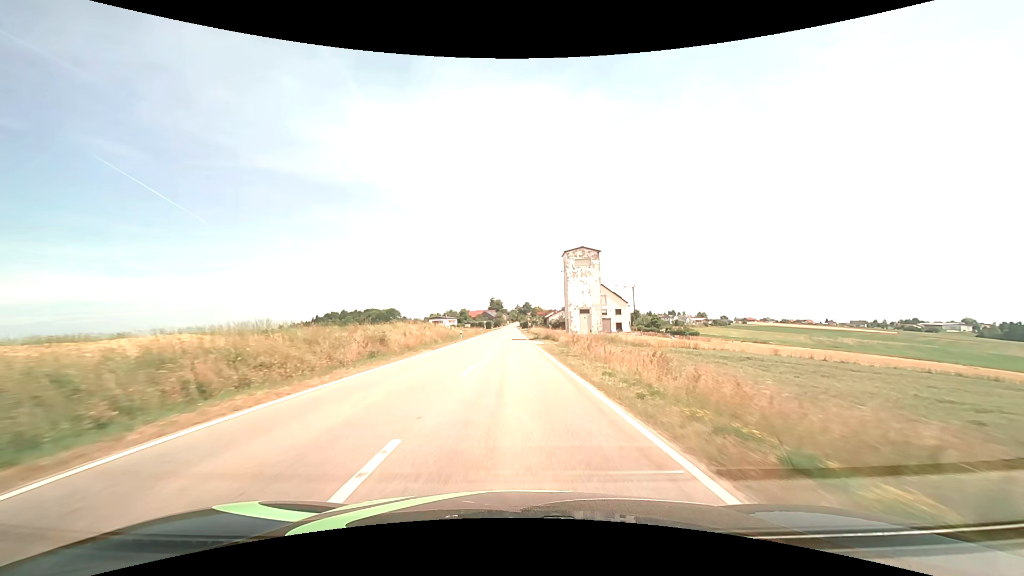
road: tertiary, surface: asphalt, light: Day
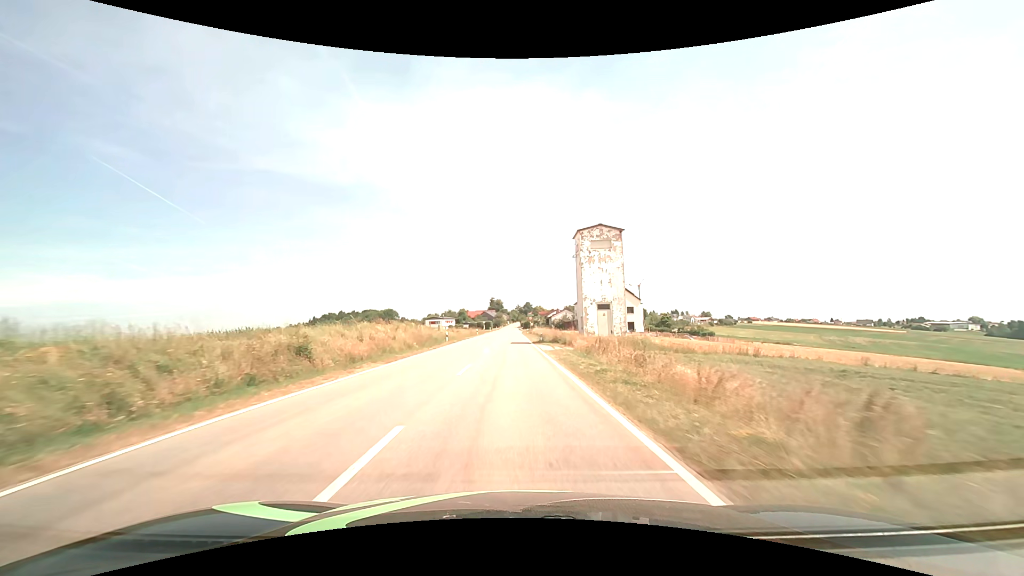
(0.0, +10.9) m; 0°
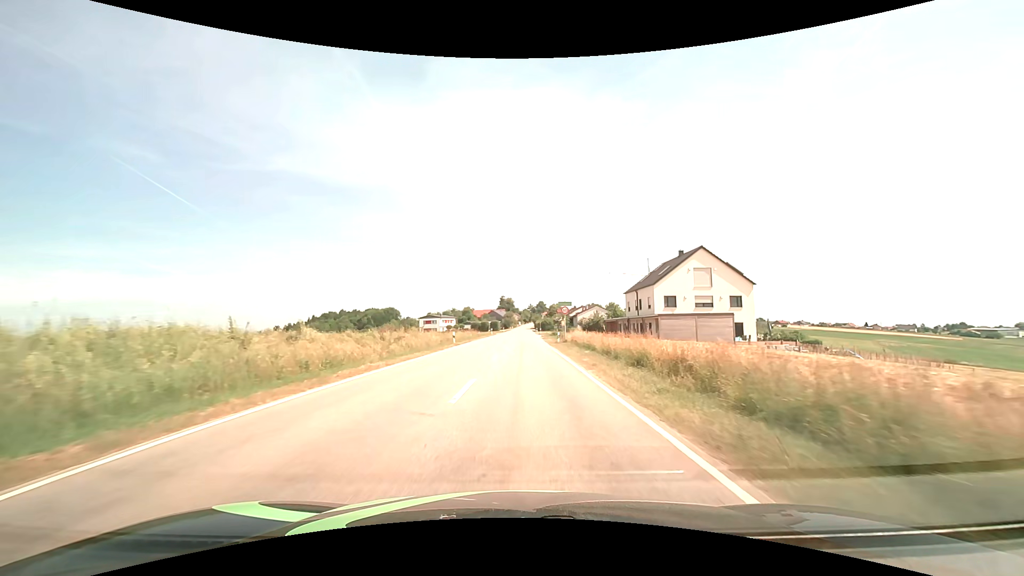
(-0.8, +41.1) m; -2°
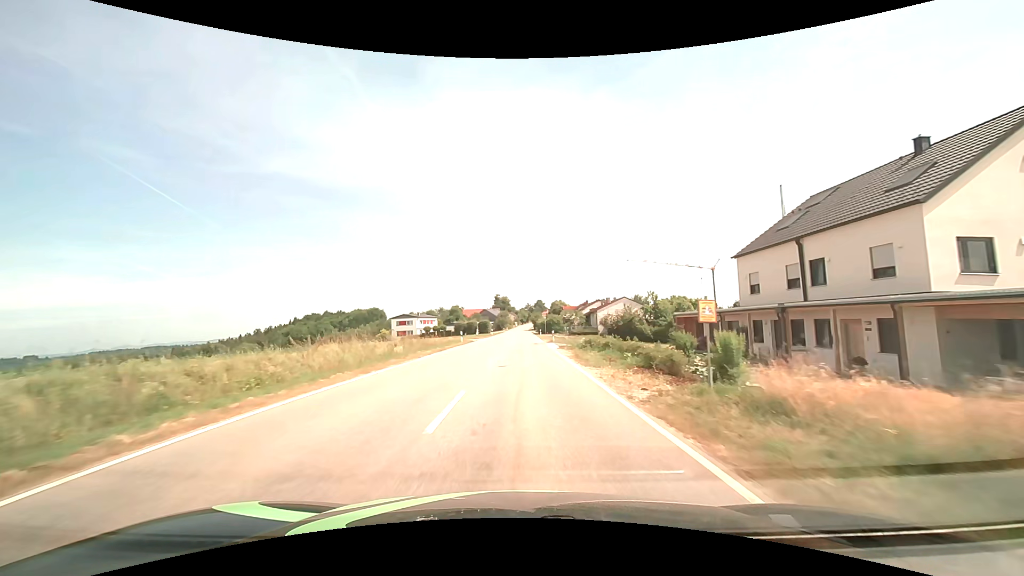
(+0.5, +36.7) m; +1°
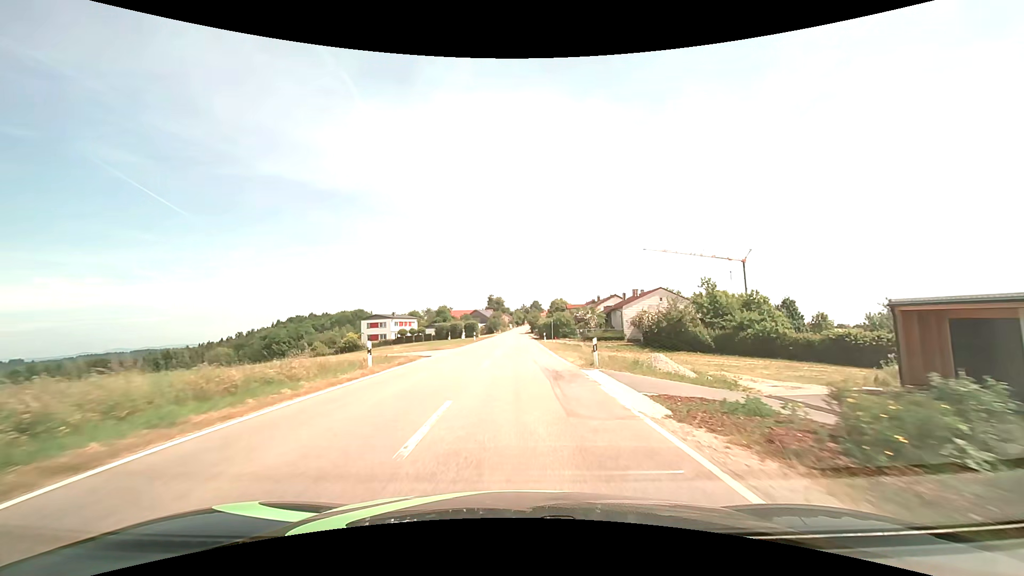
(+0.1, +25.0) m; 0°
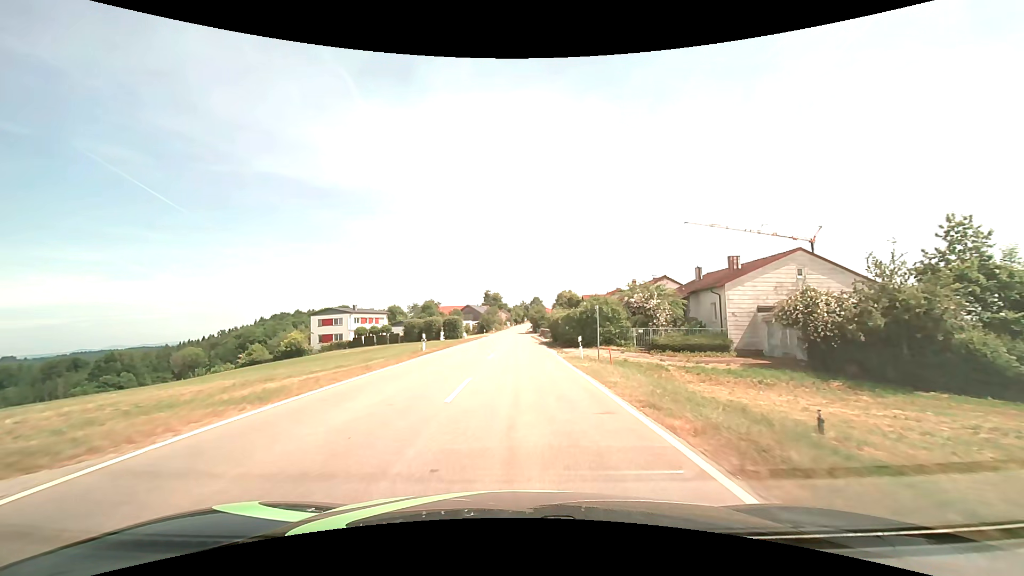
(+0.1, +31.0) m; 0°
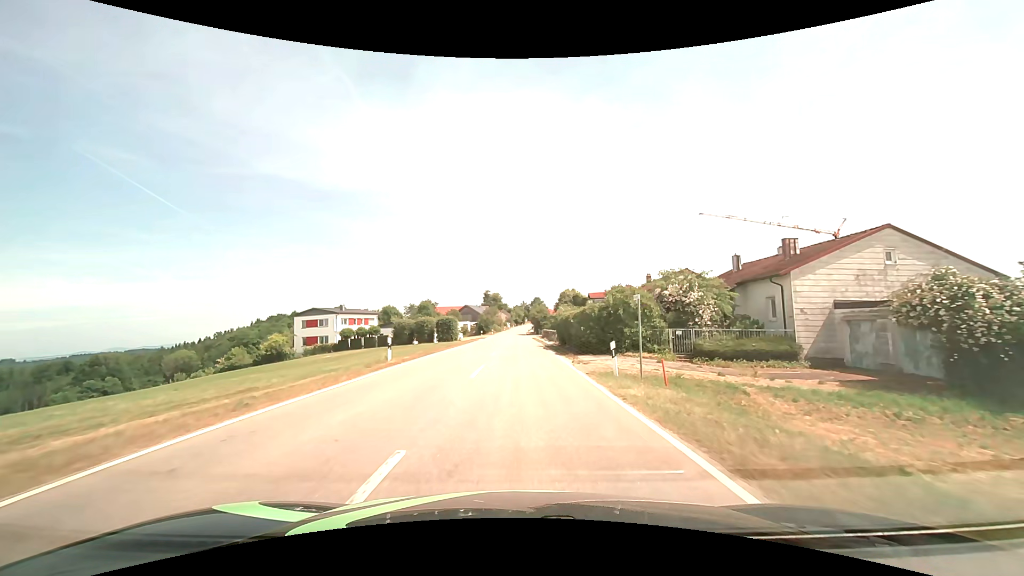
(0.0, +7.5) m; 0°
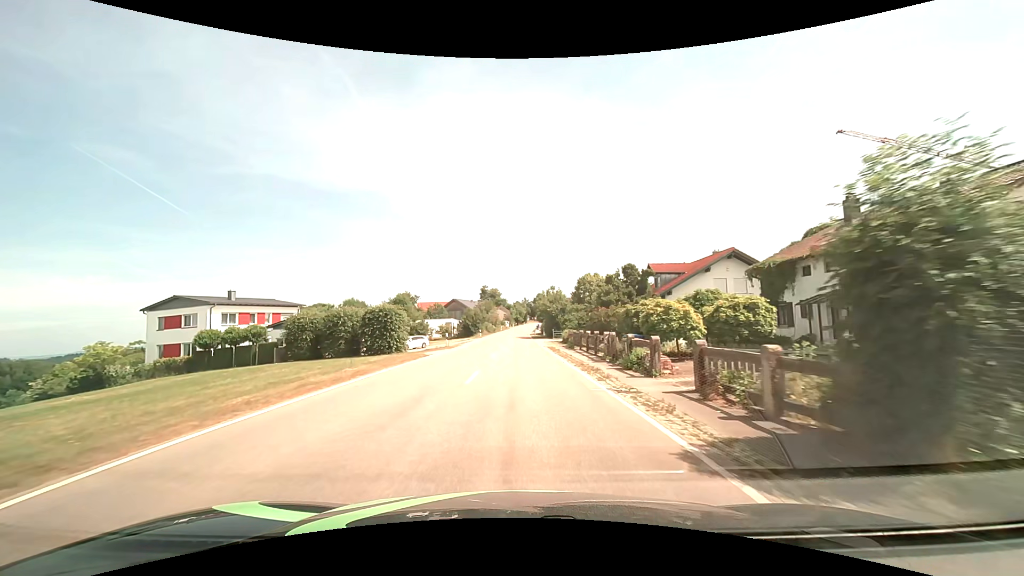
(-0.1, +36.7) m; 0°
(0, +10) (0, +20) (0, +30) (0, +40) (0, +50) (0, +60) (0, +70) (0, +80) (0, +90) (0, +100) m
